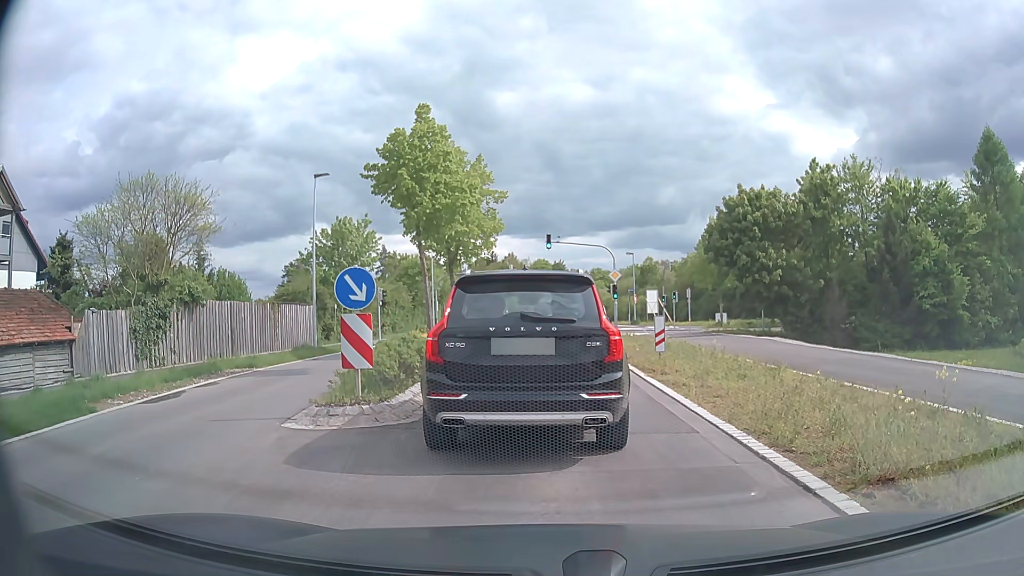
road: secondary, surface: asphalt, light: Day
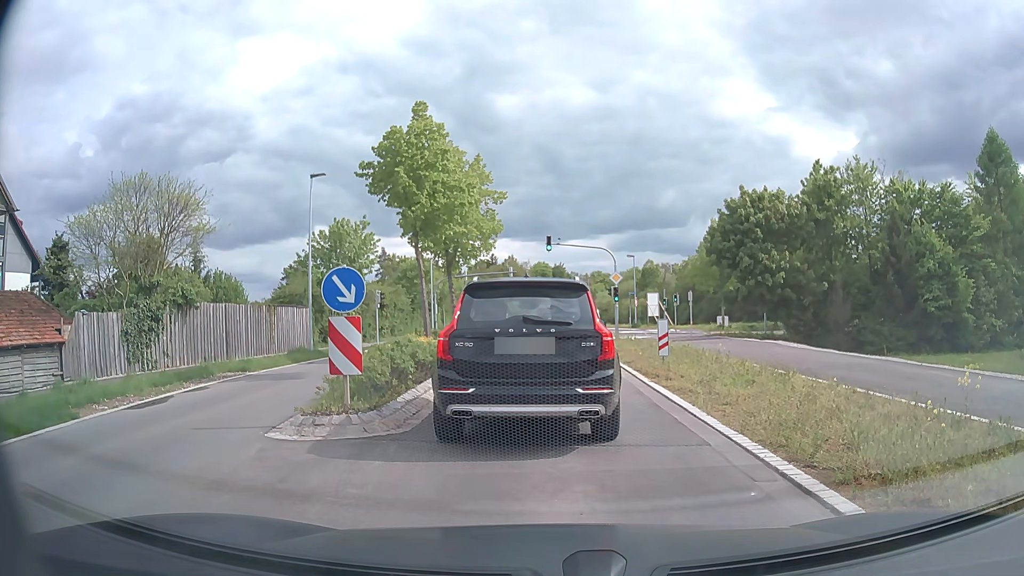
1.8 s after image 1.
(0.0, +0.6) m; 0°
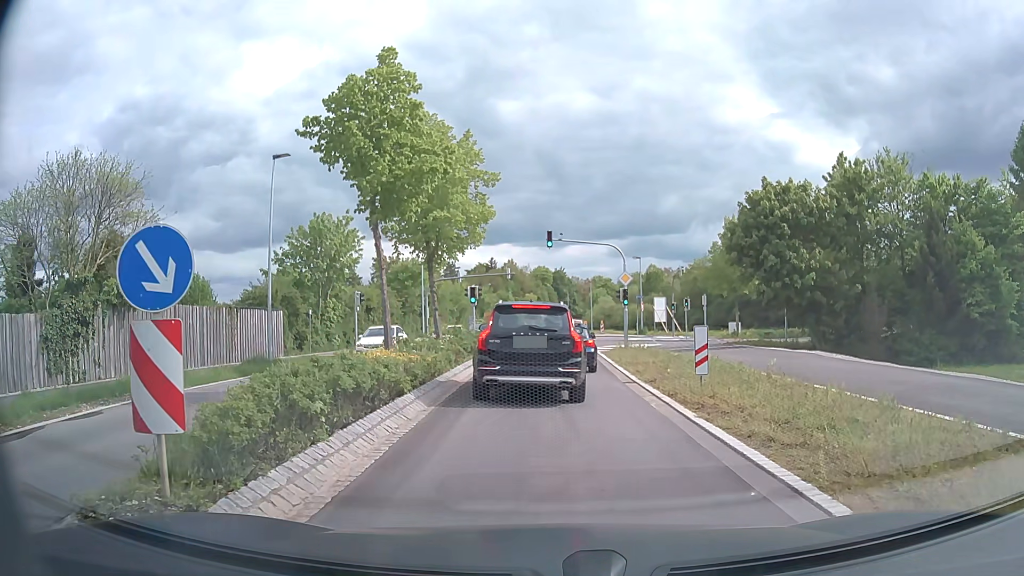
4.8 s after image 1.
(+0.1, +4.8) m; +1°
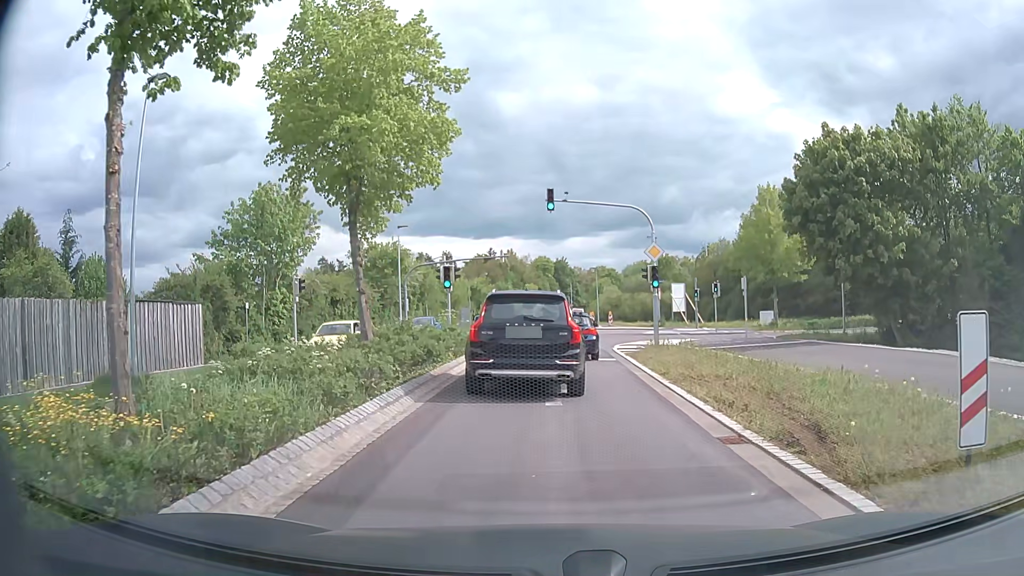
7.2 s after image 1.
(0.0, +9.5) m; 0°
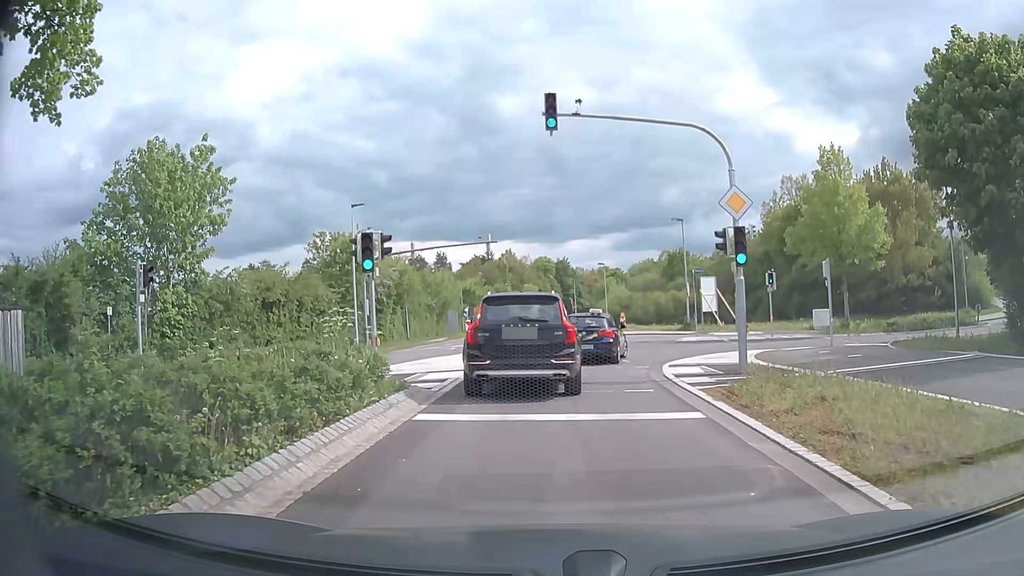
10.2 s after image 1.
(-0.1, +11.6) m; -1°
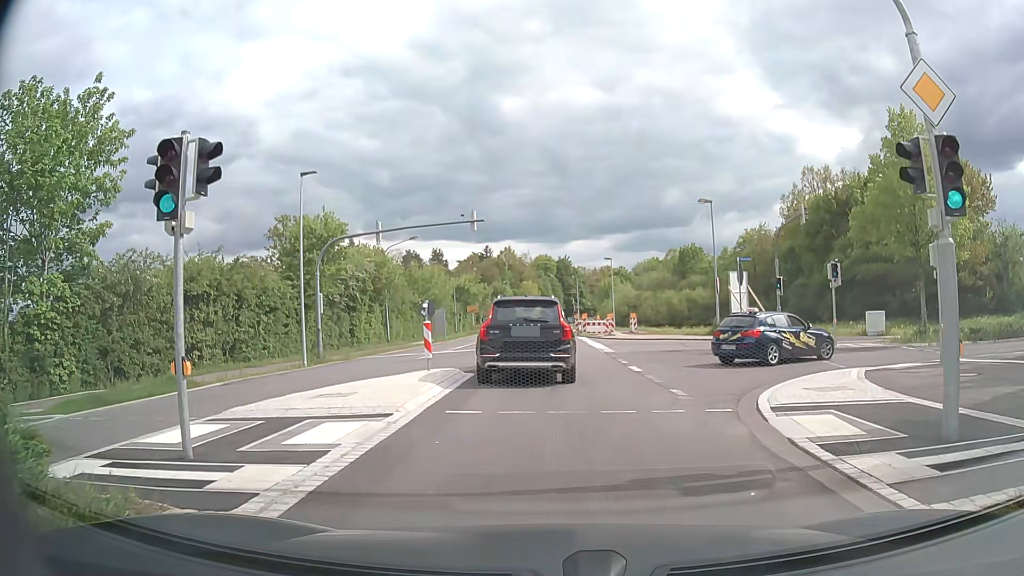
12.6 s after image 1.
(0.0, +8.1) m; +1°
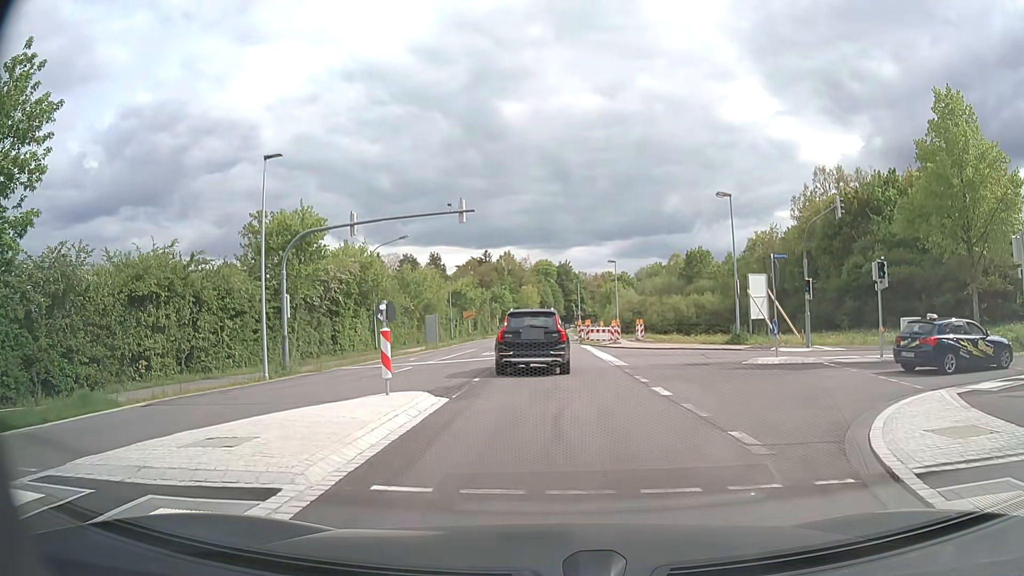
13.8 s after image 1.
(0.0, +4.3) m; 0°
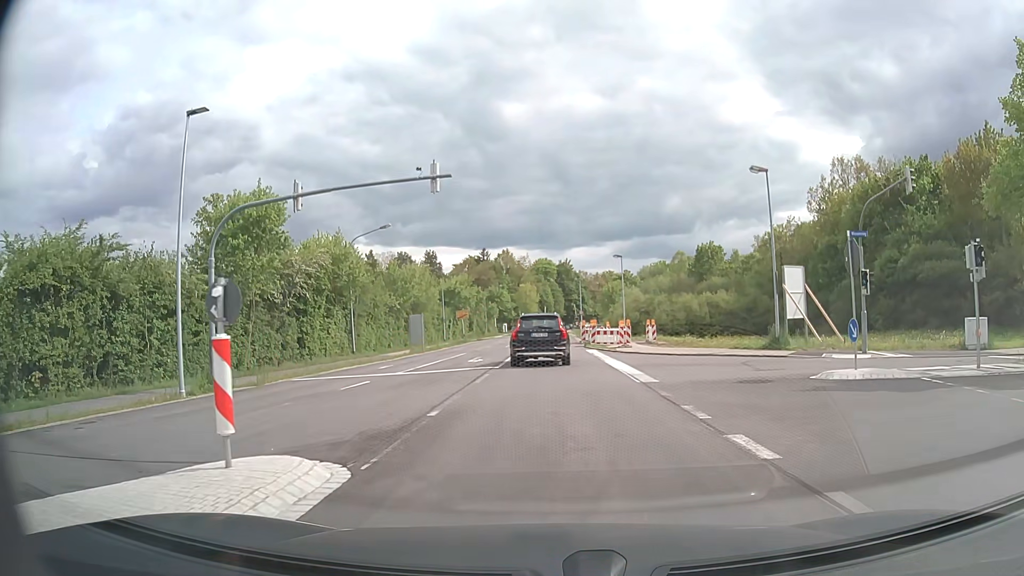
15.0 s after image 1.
(0.0, +6.3) m; -1°
(0, +10) (0, +20) (0, +30) (0, +40) (0, +50) (+1, +60) (+1, +70) (+1, +80) (+2, +90) (+2, +100) m
